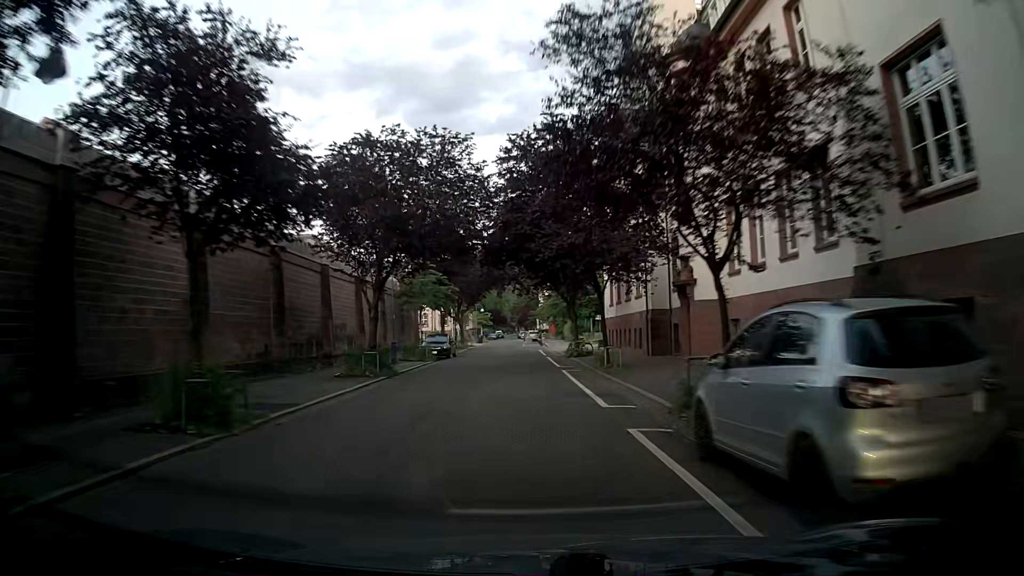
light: Day
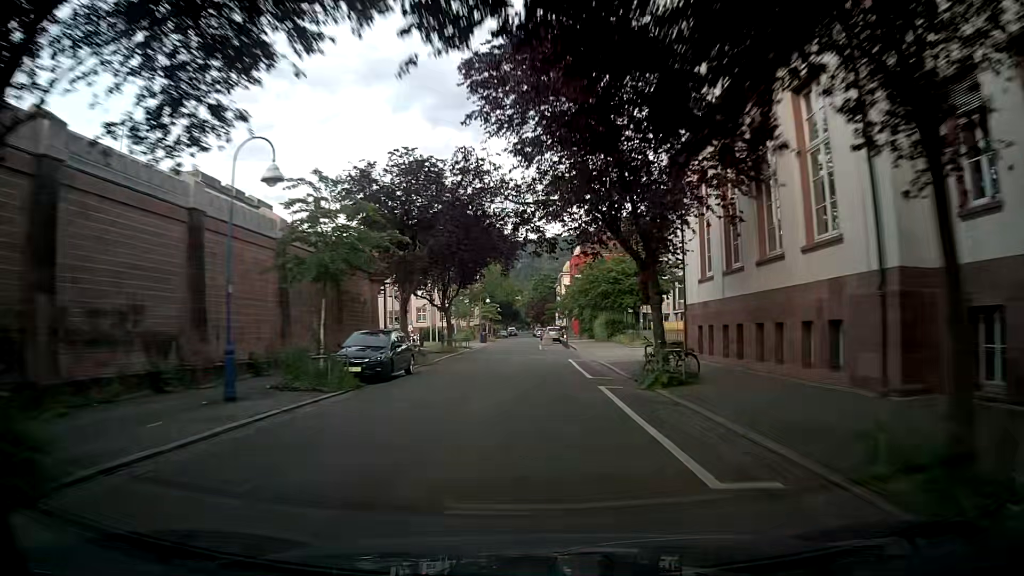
(-0.3, +20.6) m; -1°
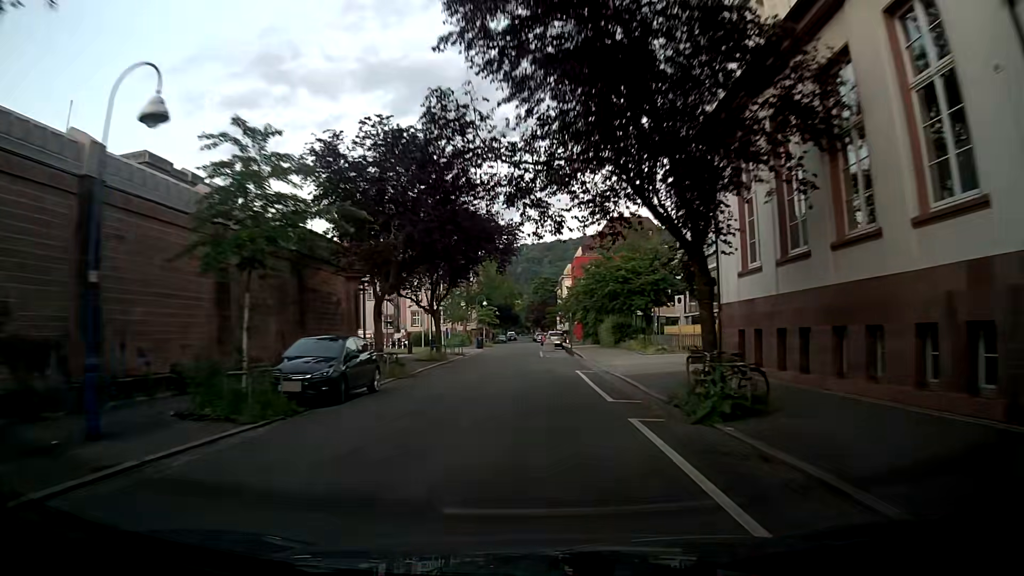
(-0.1, +4.9) m; -1°
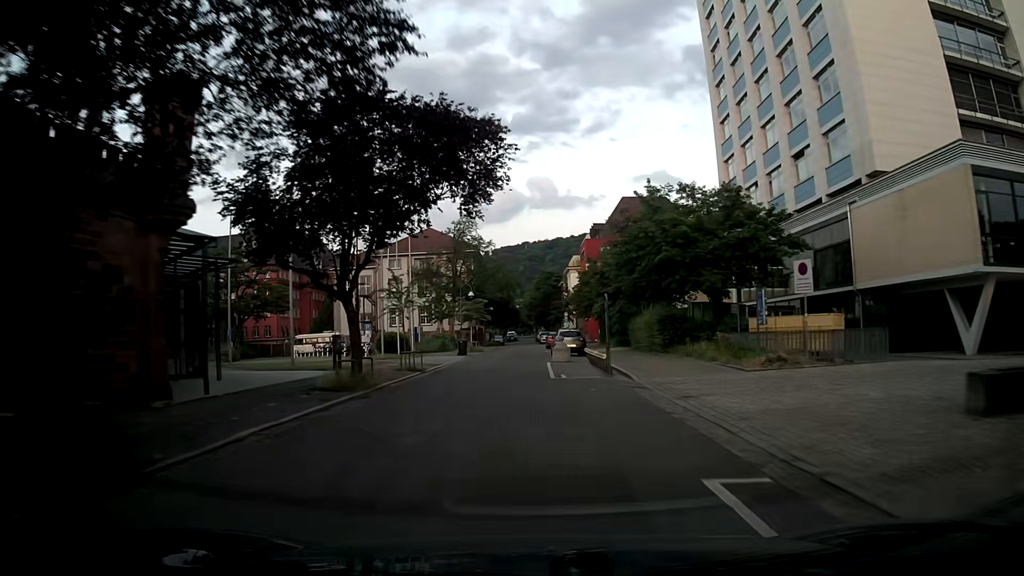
(+0.4, +17.8) m; +1°
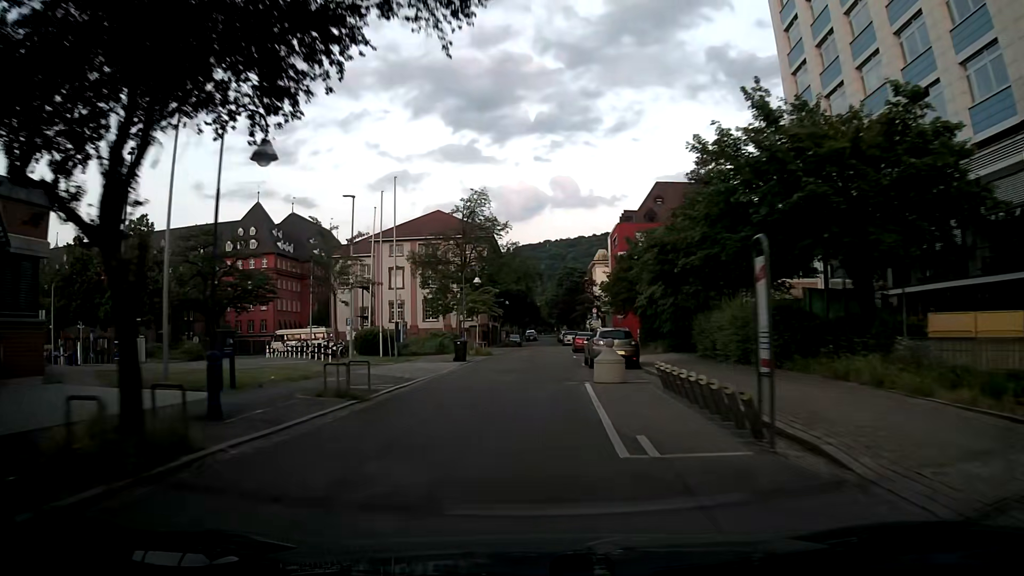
(-0.3, +12.5) m; -2°
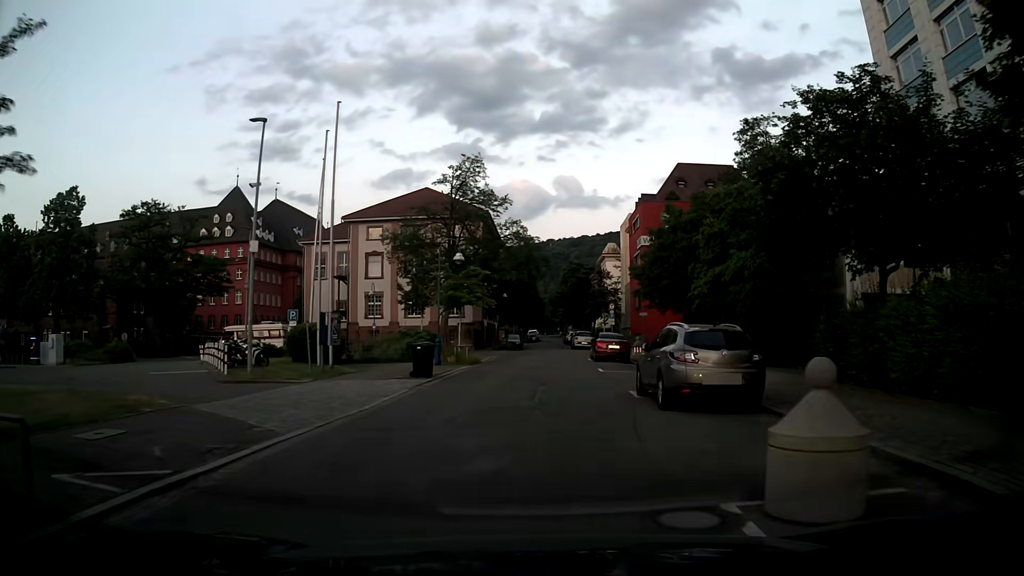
(-0.1, +12.7) m; 0°
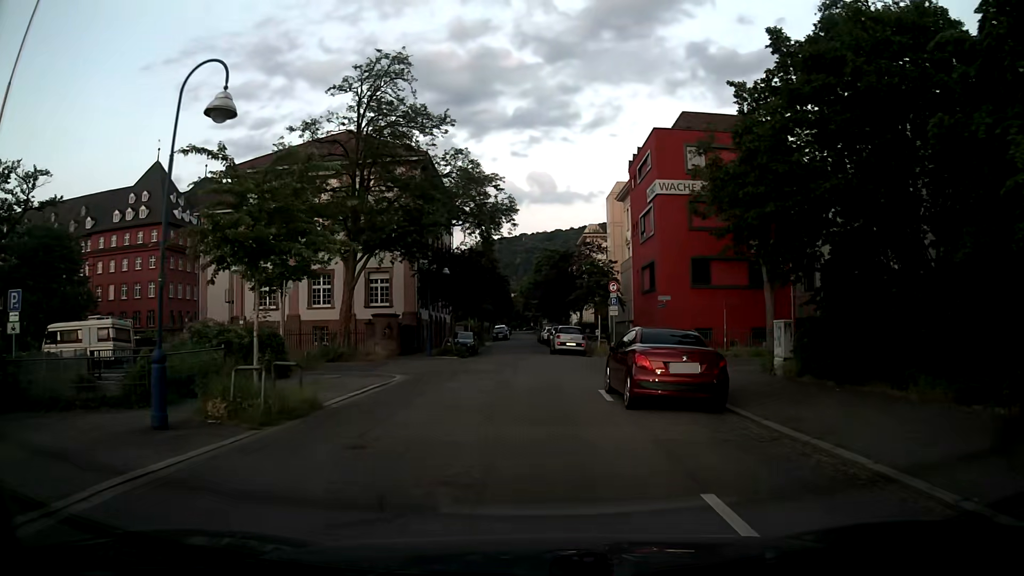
(+0.7, +20.5) m; 0°
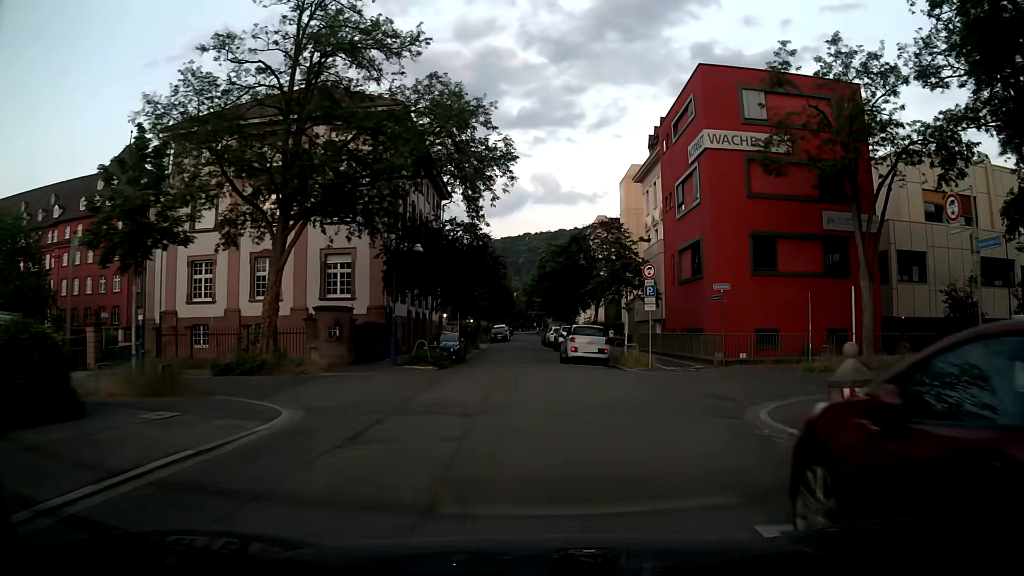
(+0.3, +10.1) m; +1°
